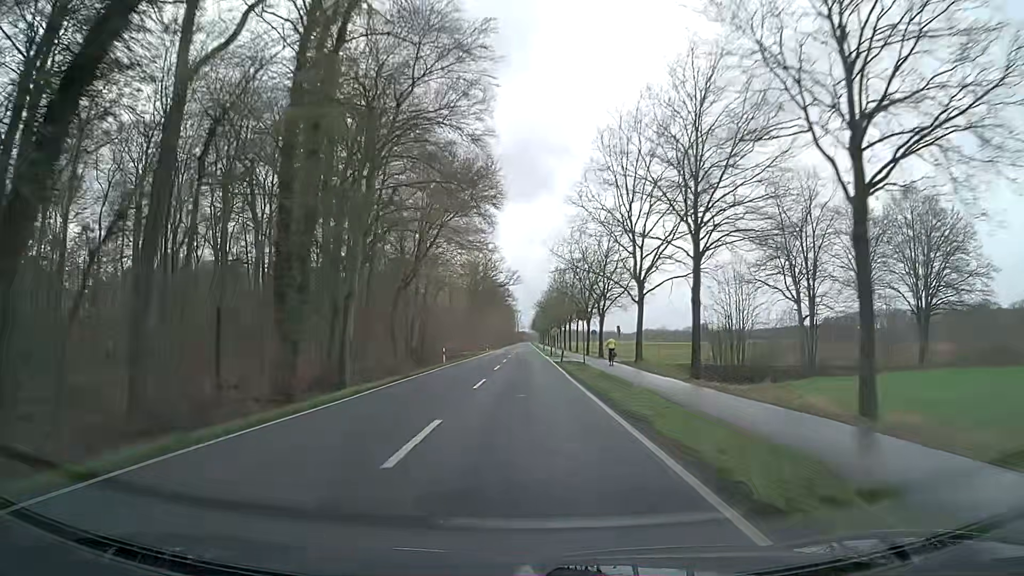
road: secondary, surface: asphalt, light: Day
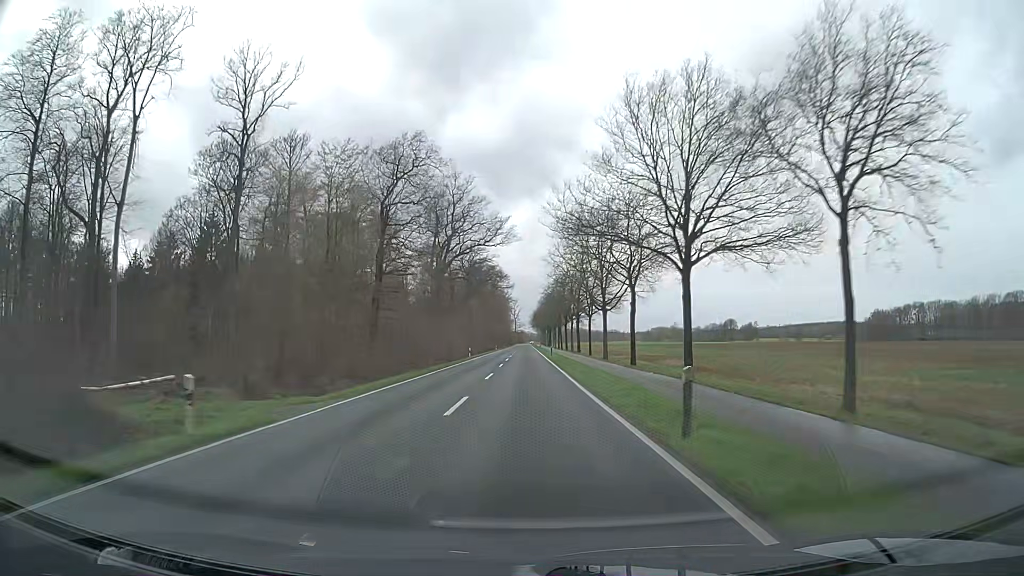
(-0.1, +78.9) m; 0°
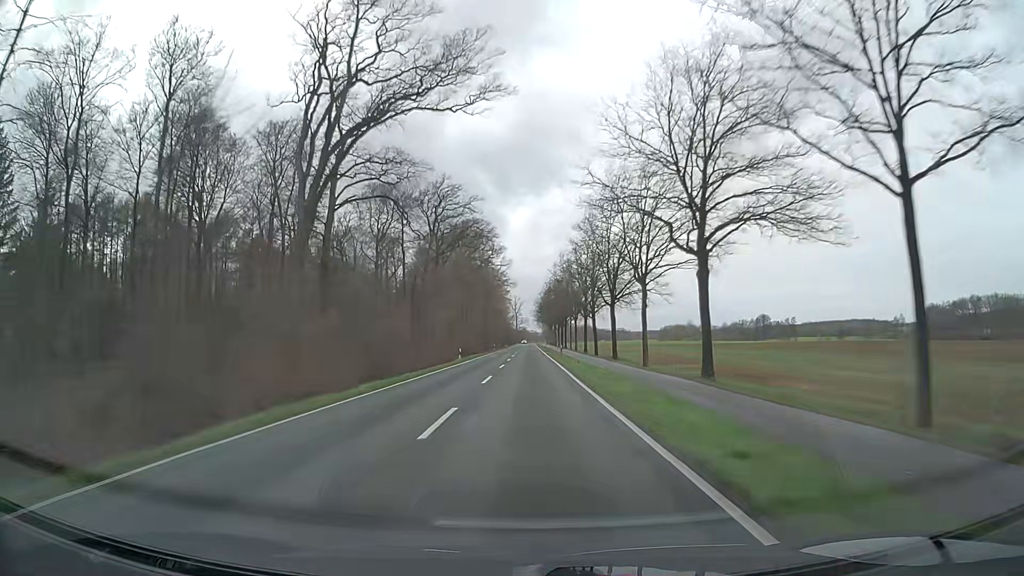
(+0.3, +63.0) m; 0°
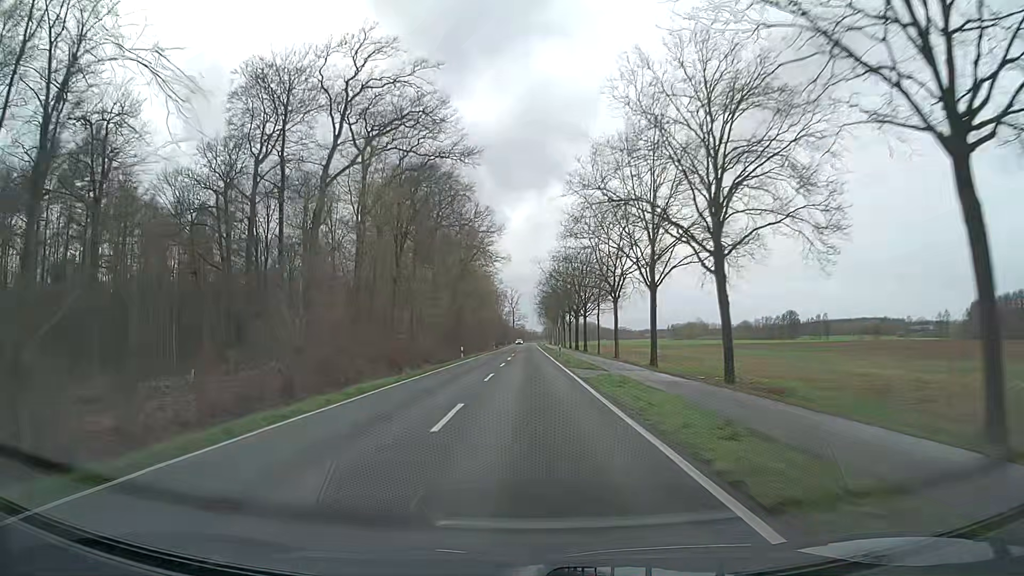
(0.0, +47.3) m; 0°
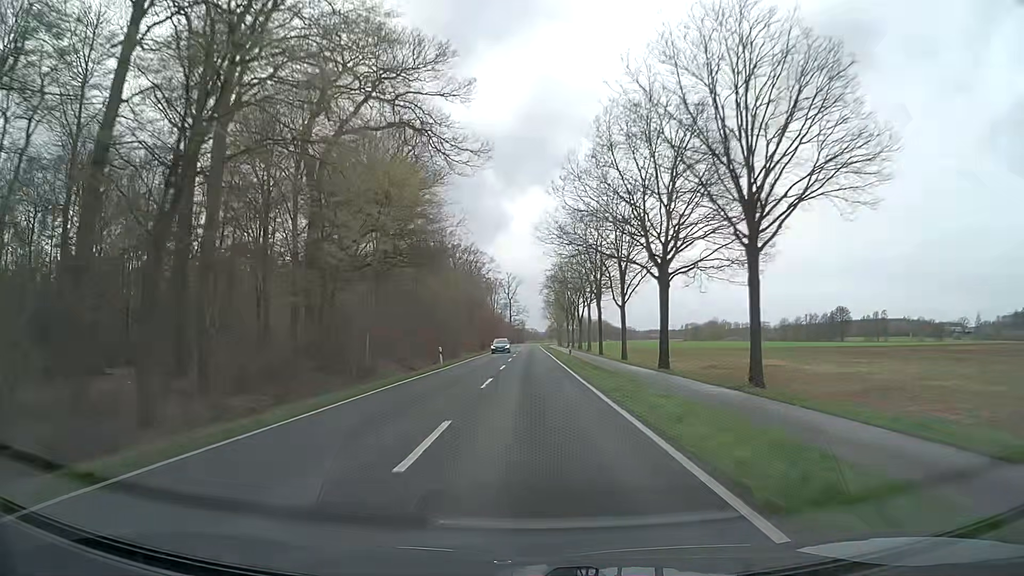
(-0.2, +63.1) m; 0°
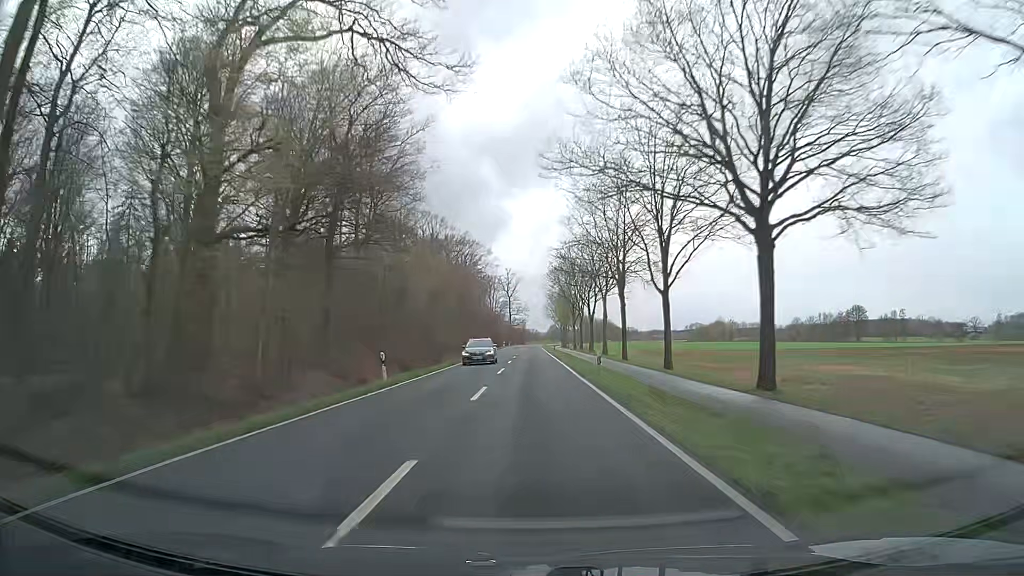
(0.0, +15.8) m; 0°
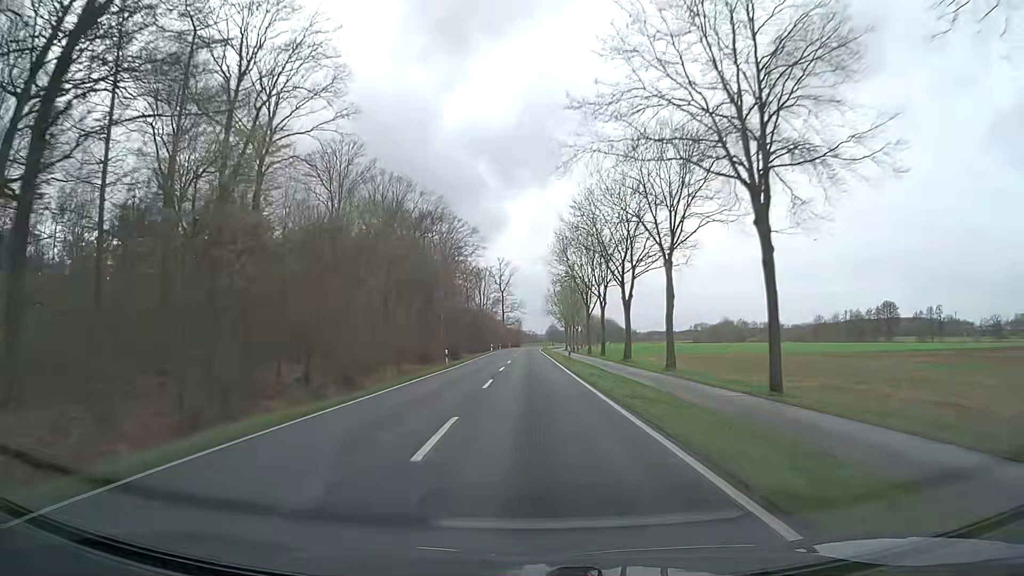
(+0.1, +31.6) m; +1°
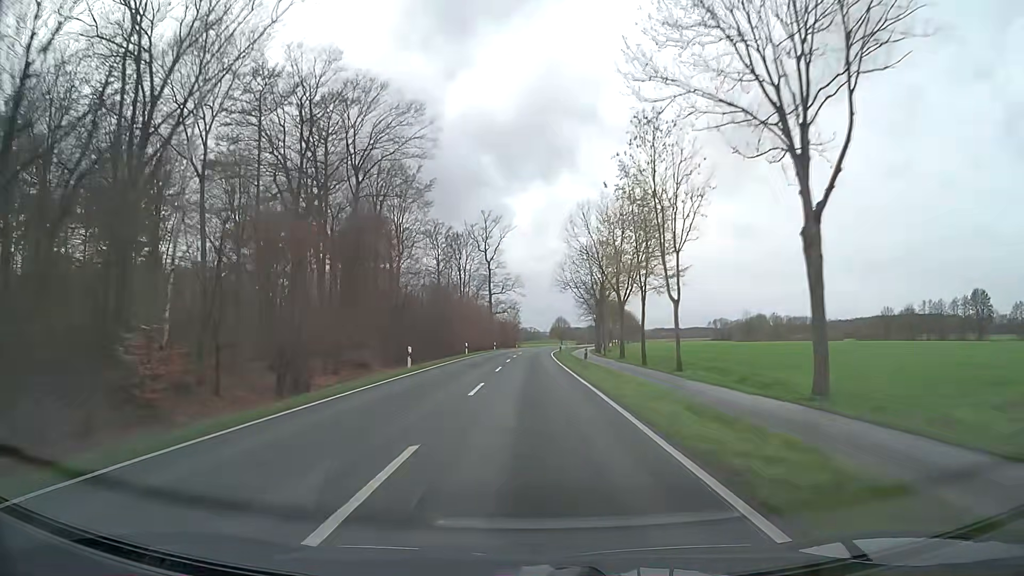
(0.0, +63.2) m; 0°
(0, +10) (0, +20) (0, +30) (0, +40) (0, +50) (0, +60) (+1, +70) (+1, +80) (+2, +90) (+3, +100) m
